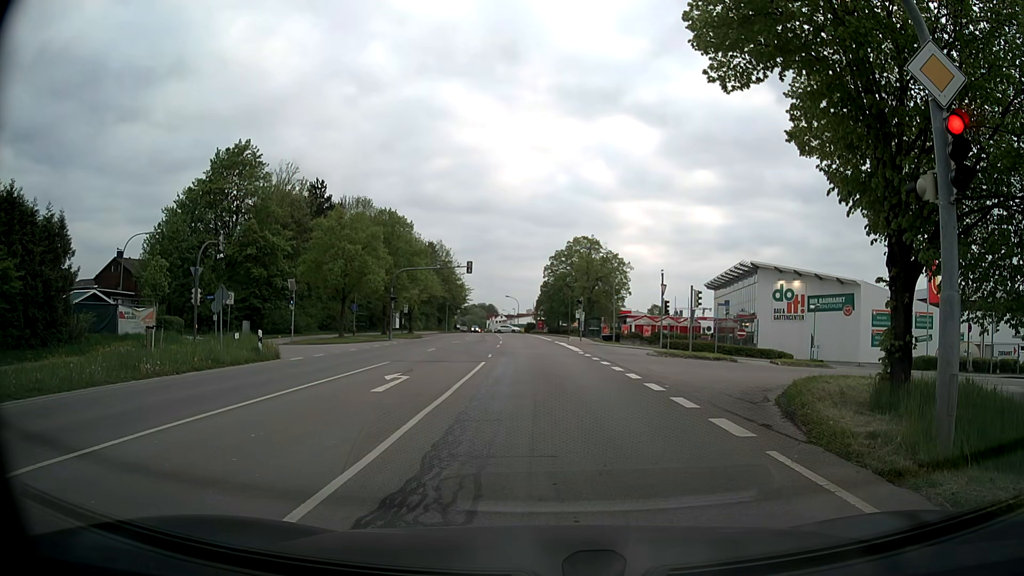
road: secondary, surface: asphalt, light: Day
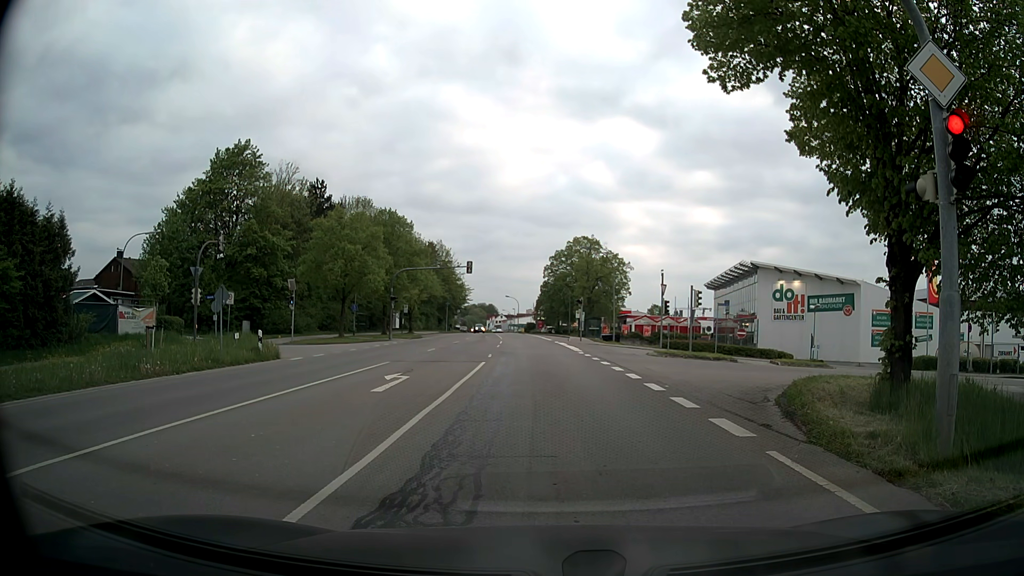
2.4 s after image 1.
(0.0, 0.0) m; 0°
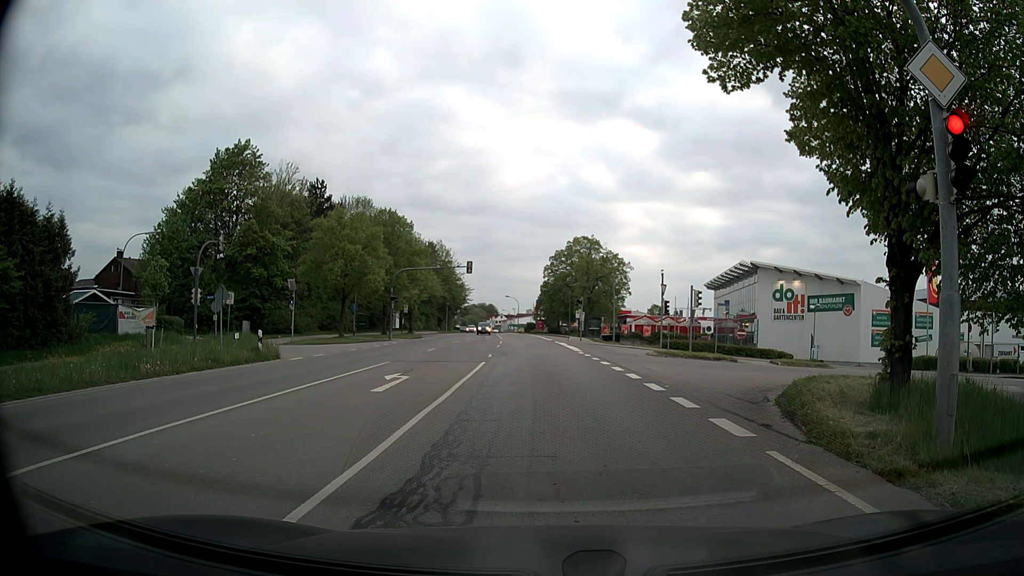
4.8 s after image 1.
(0.0, 0.0) m; 0°
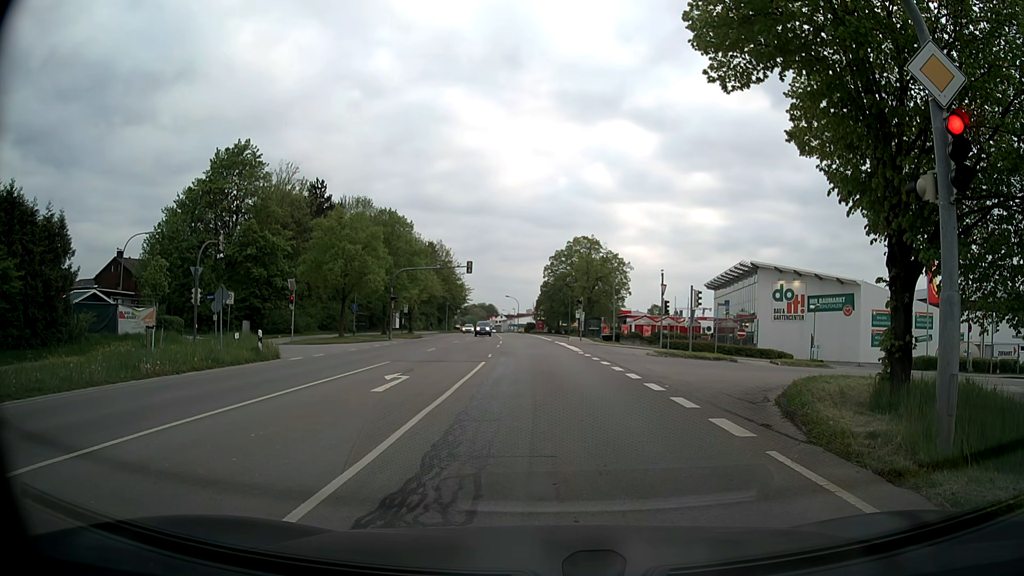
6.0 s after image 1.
(0.0, 0.0) m; 0°
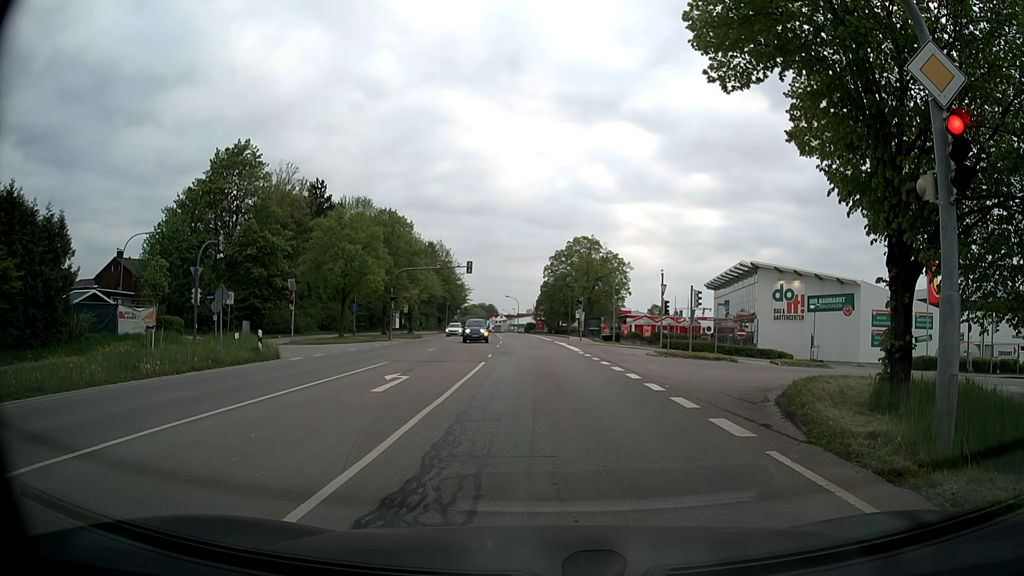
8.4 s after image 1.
(0.0, 0.0) m; 0°
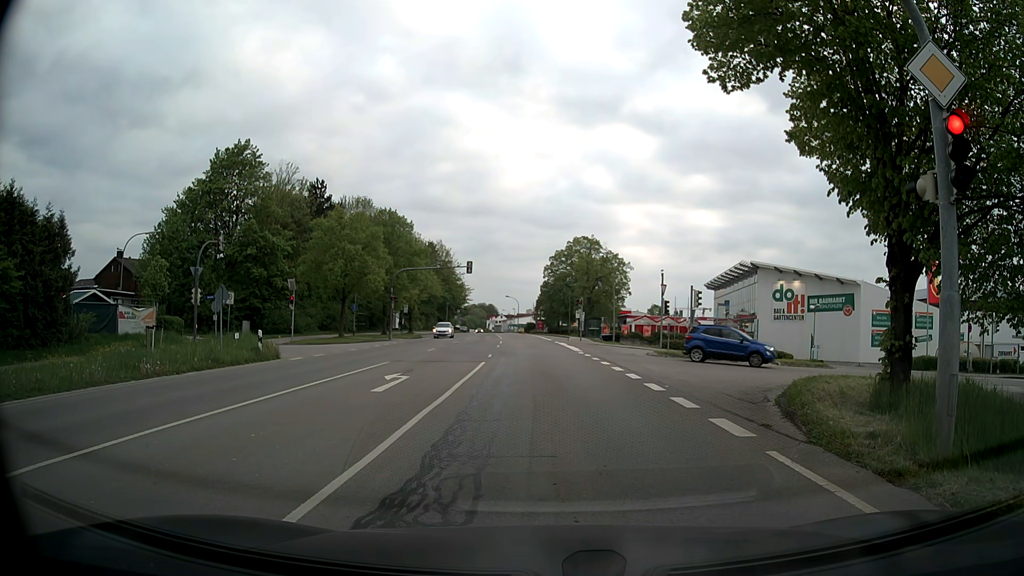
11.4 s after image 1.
(0.0, 0.0) m; 0°
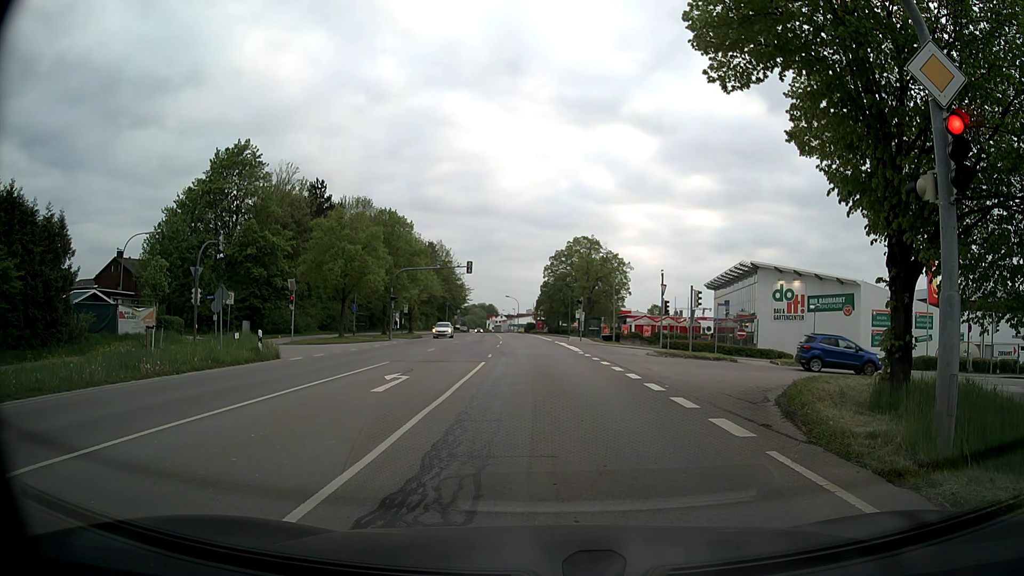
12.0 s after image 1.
(0.0, 0.0) m; 0°
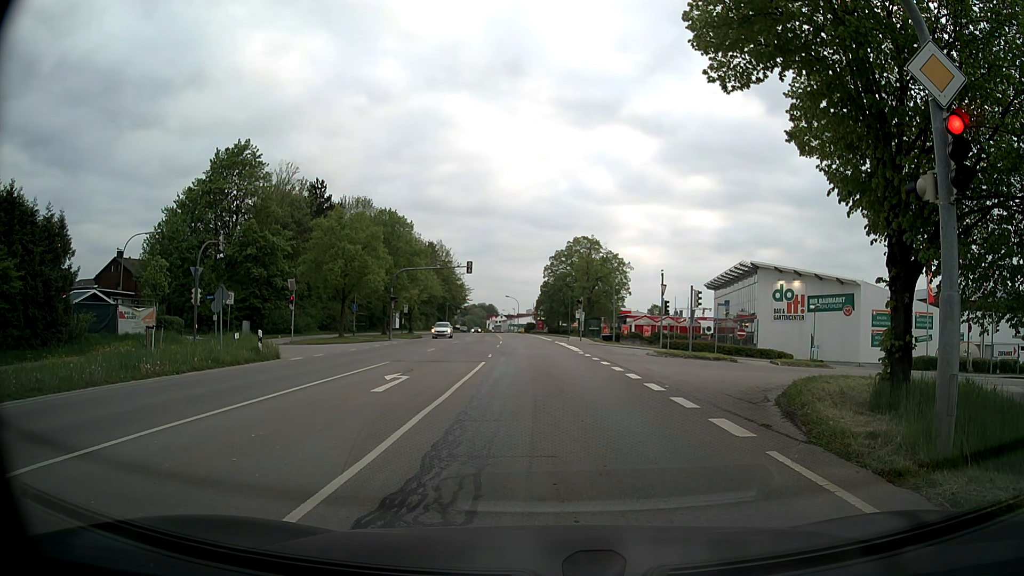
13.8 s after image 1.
(0.0, 0.0) m; 0°
(0, +10) (0, +20) (0, +30) (0, +40) (-1, +50) (-1, +60) (-2, +70) (-3, +80) (-4, +90) (-5, +100) m
